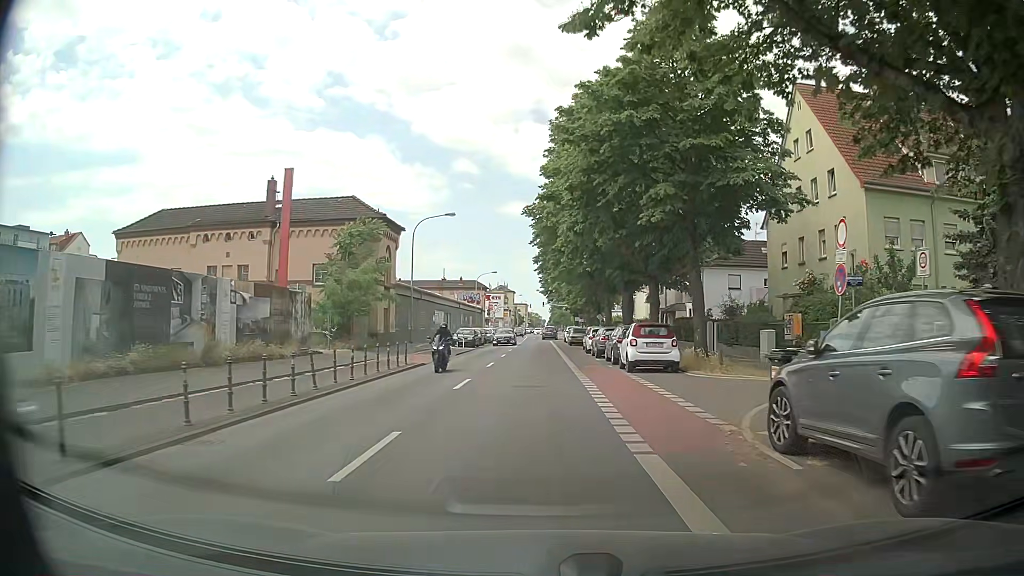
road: secondary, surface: asphalt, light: Day
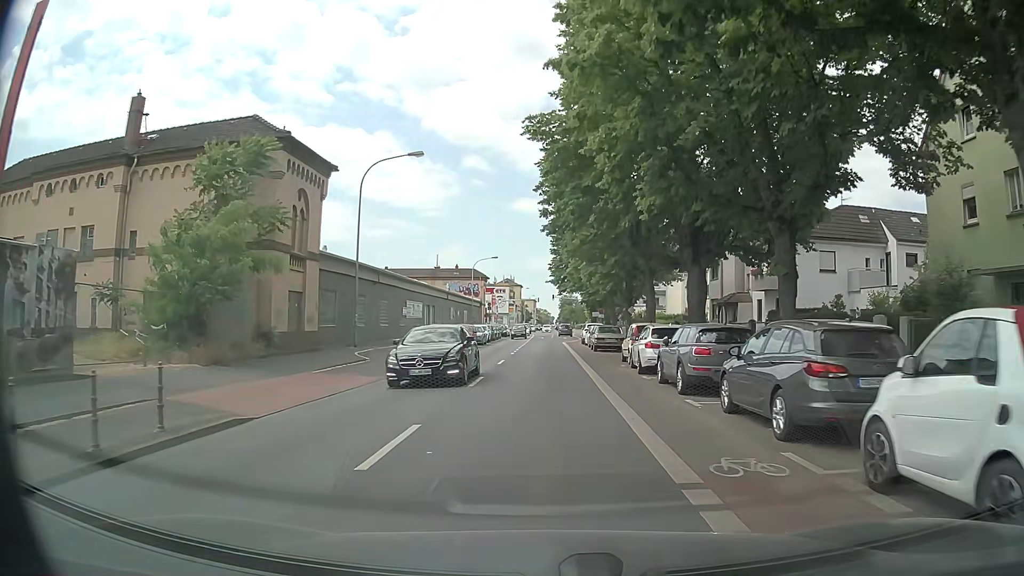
(-0.8, +17.6) m; -3°
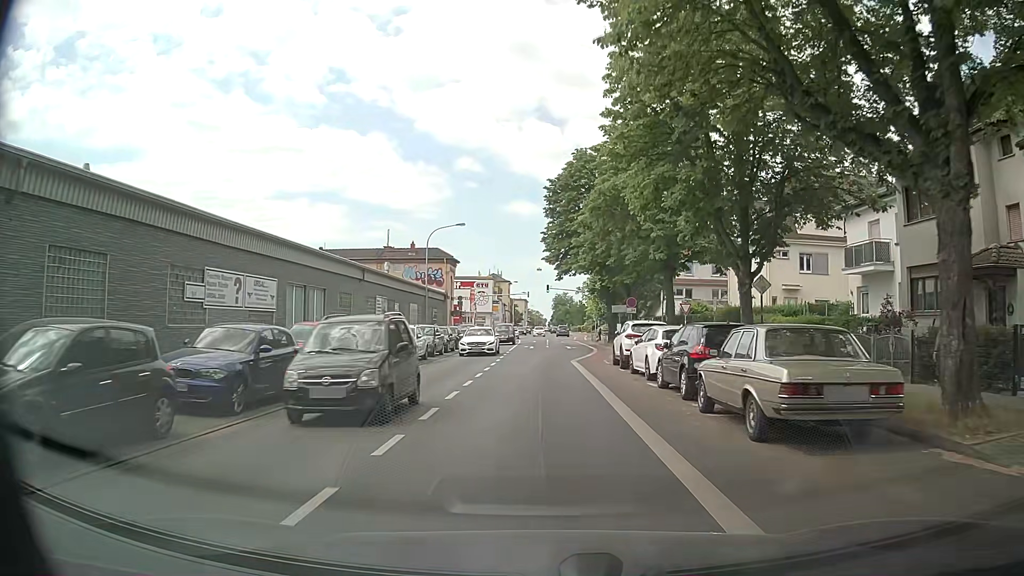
(+0.1, +29.2) m; +2°
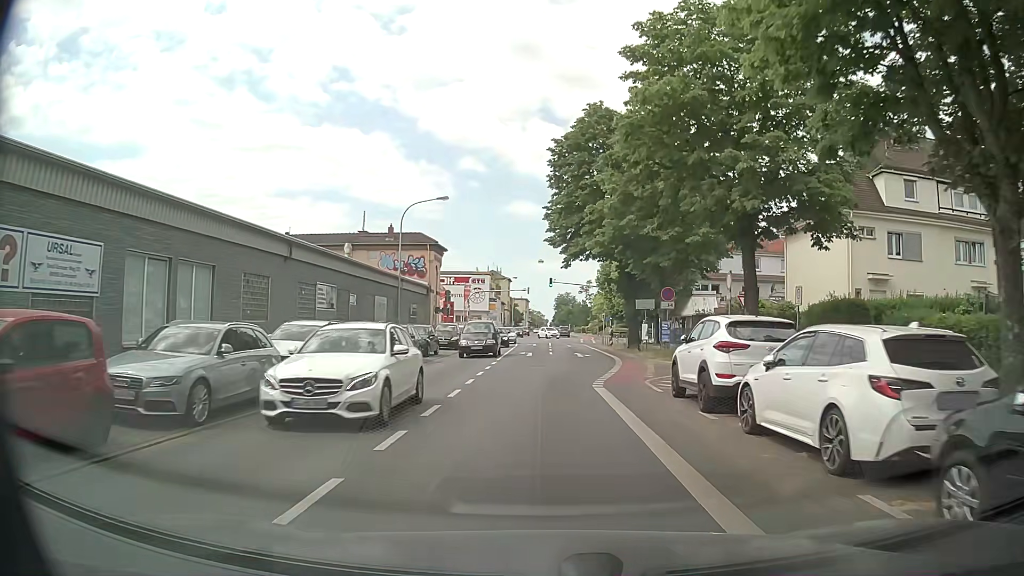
(-0.2, +11.6) m; -1°
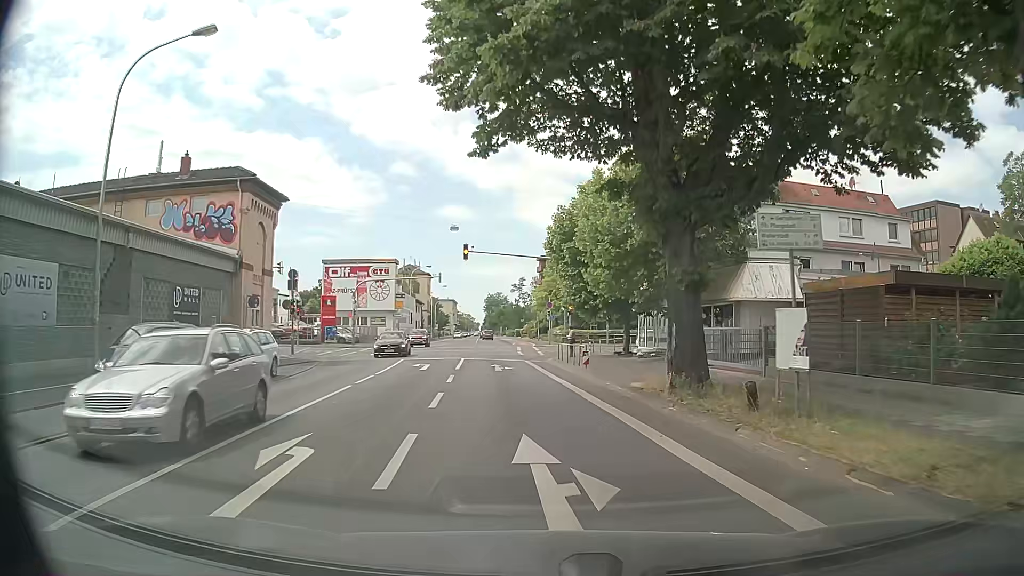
(+0.9, +28.0) m; +5°
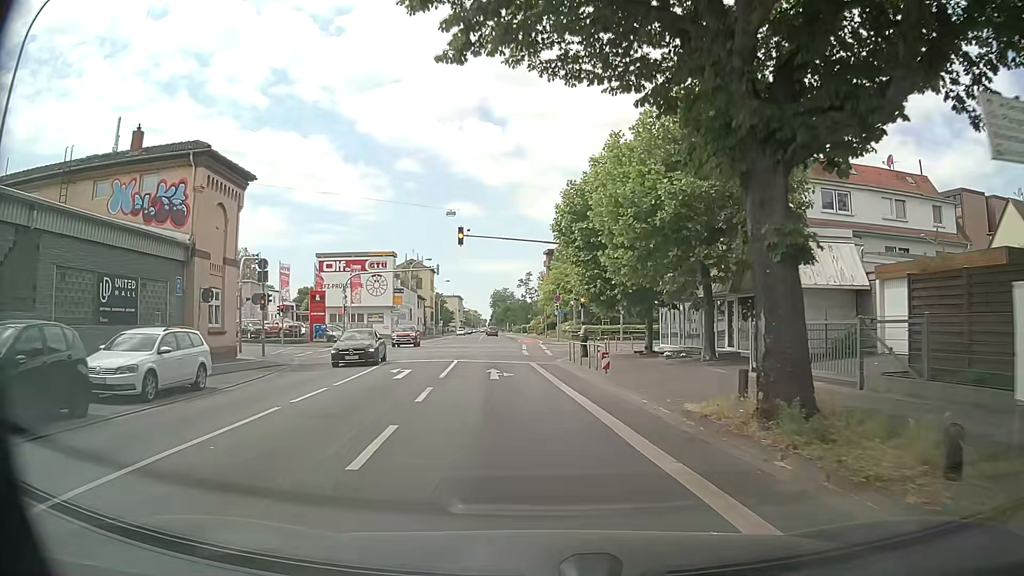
(0.0, +5.3) m; 0°
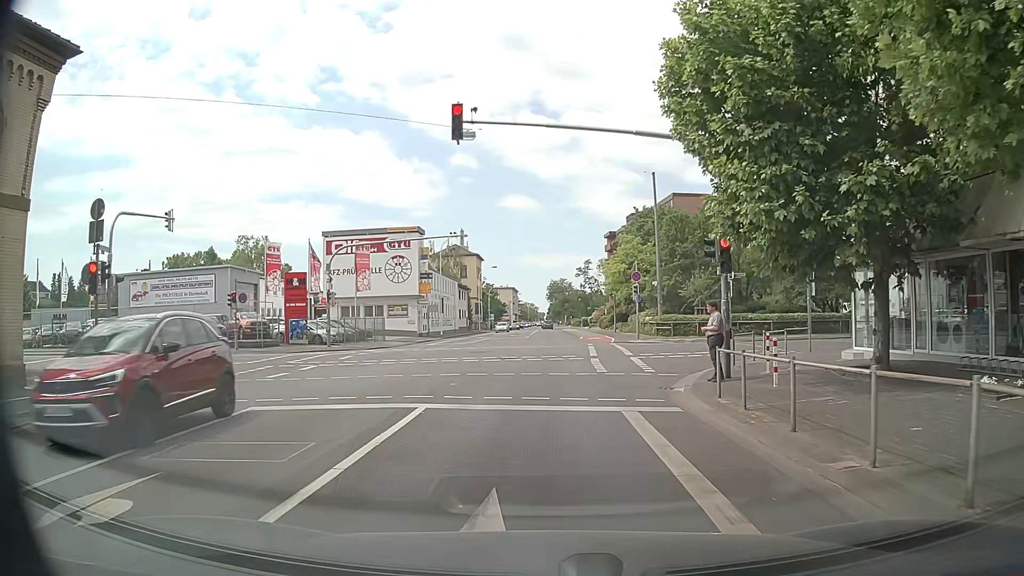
(-0.9, +17.6) m; -5°
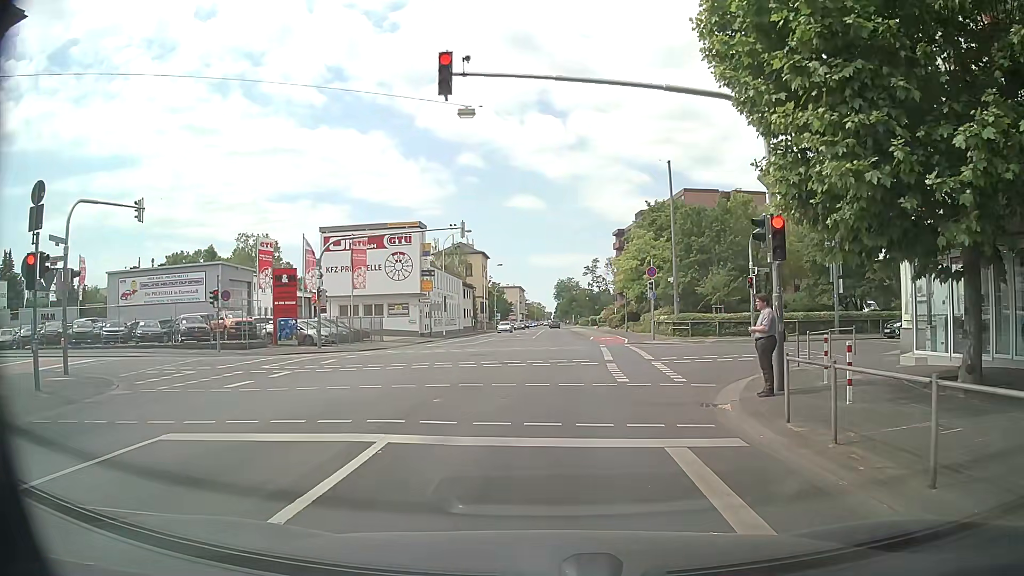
(0.0, +3.0) m; -1°
